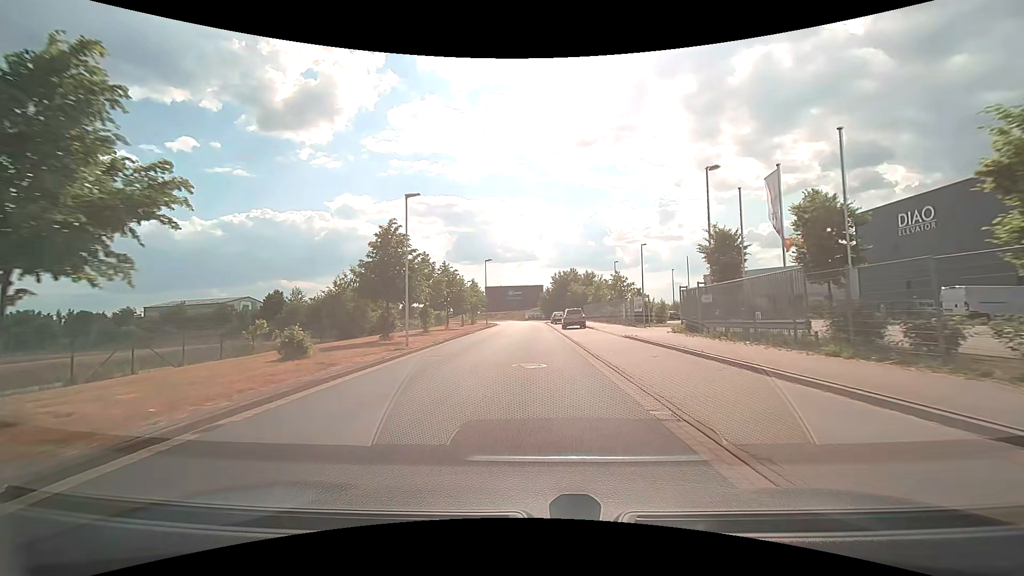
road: residential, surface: asphalt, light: Day
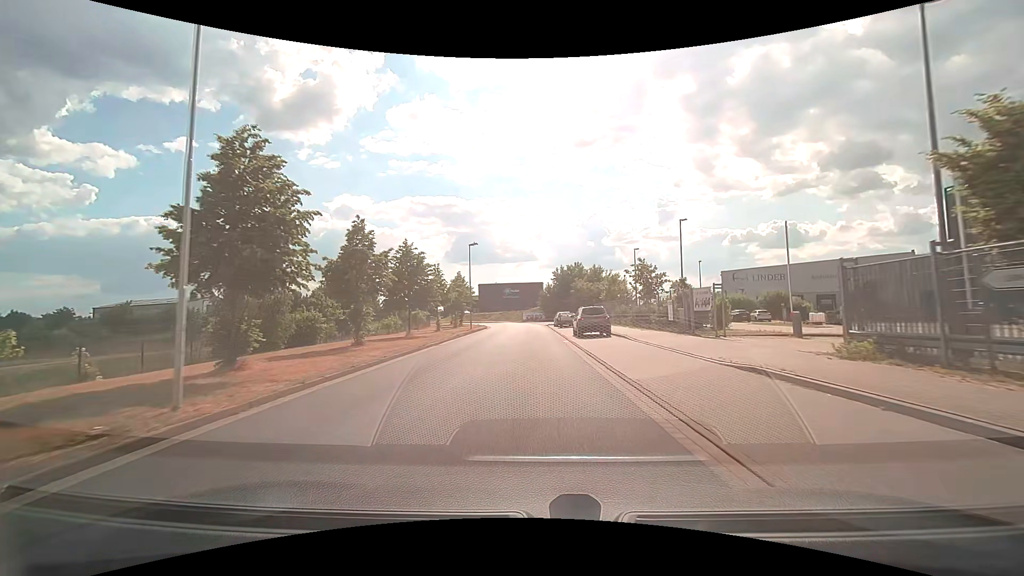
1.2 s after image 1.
(+0.2, +13.7) m; +1°
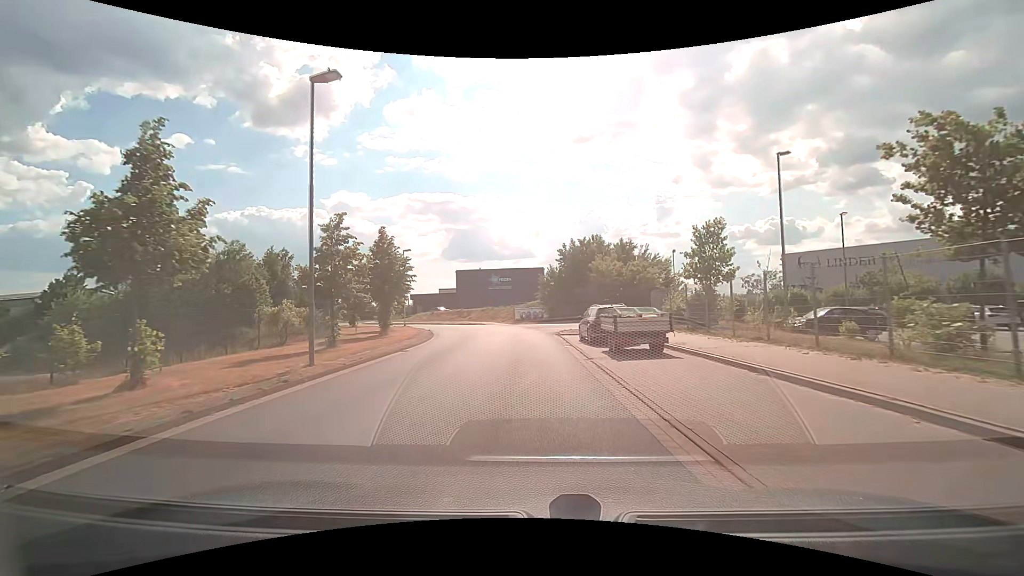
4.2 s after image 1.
(+0.1, +31.2) m; 0°
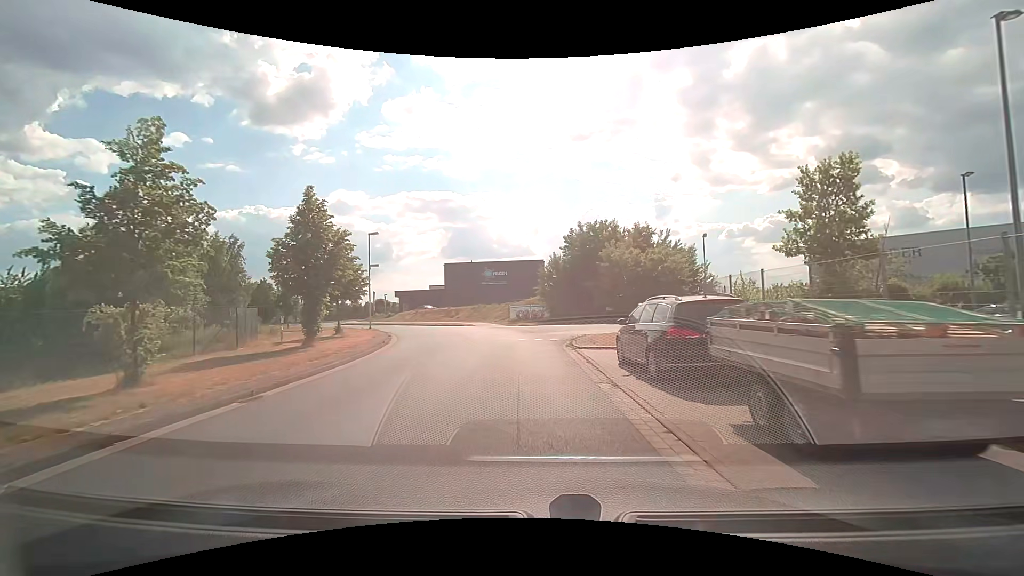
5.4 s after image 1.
(+0.1, +10.1) m; 0°
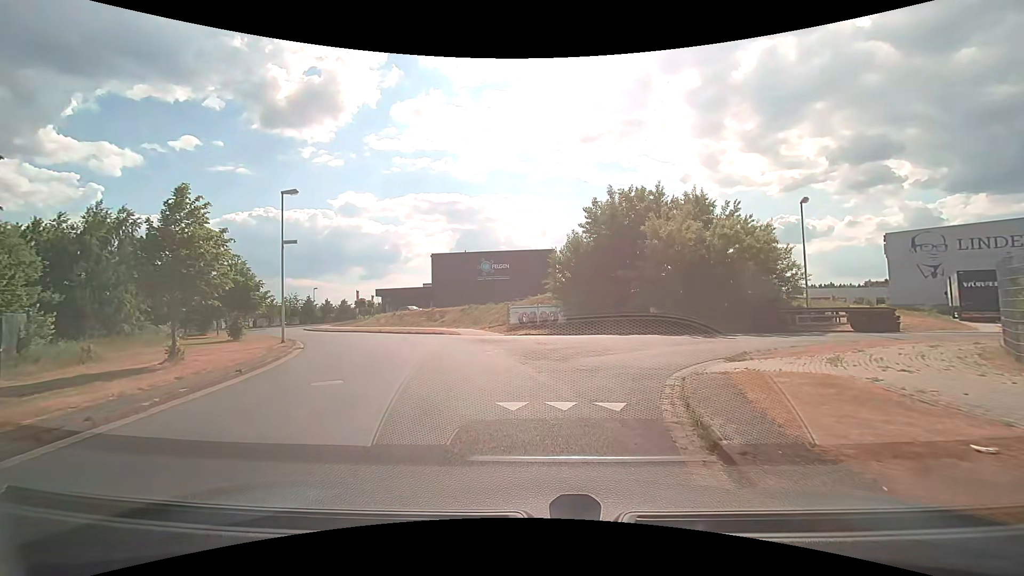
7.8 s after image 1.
(-0.1, +14.8) m; -1°
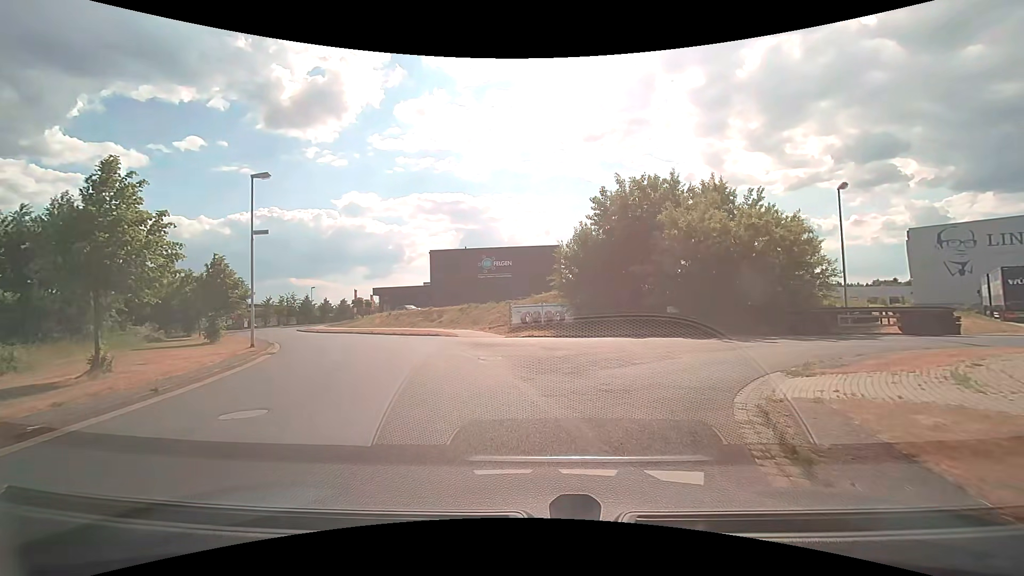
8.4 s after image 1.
(0.0, +3.1) m; +1°
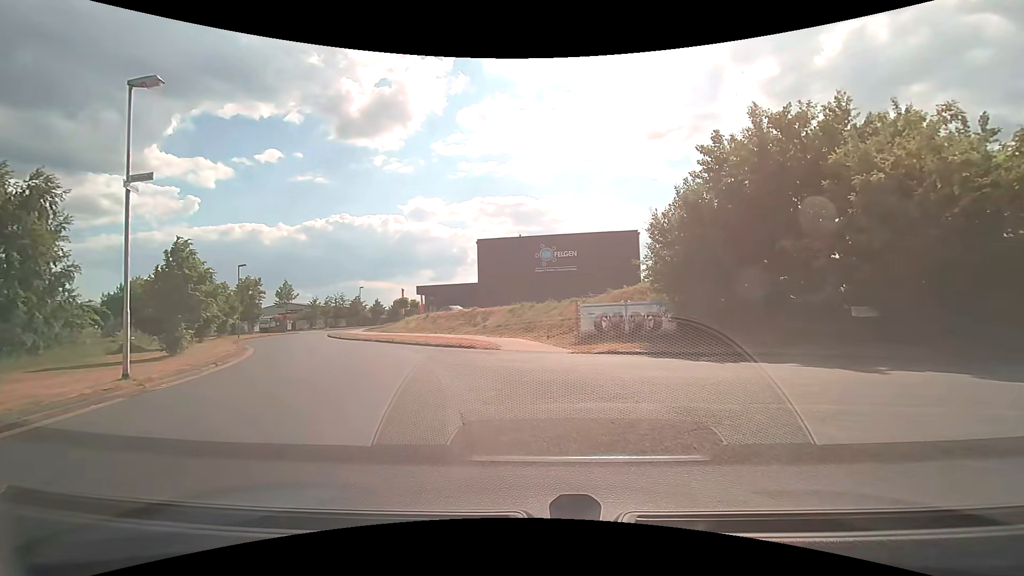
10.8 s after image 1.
(-0.6, +10.6) m; -8°
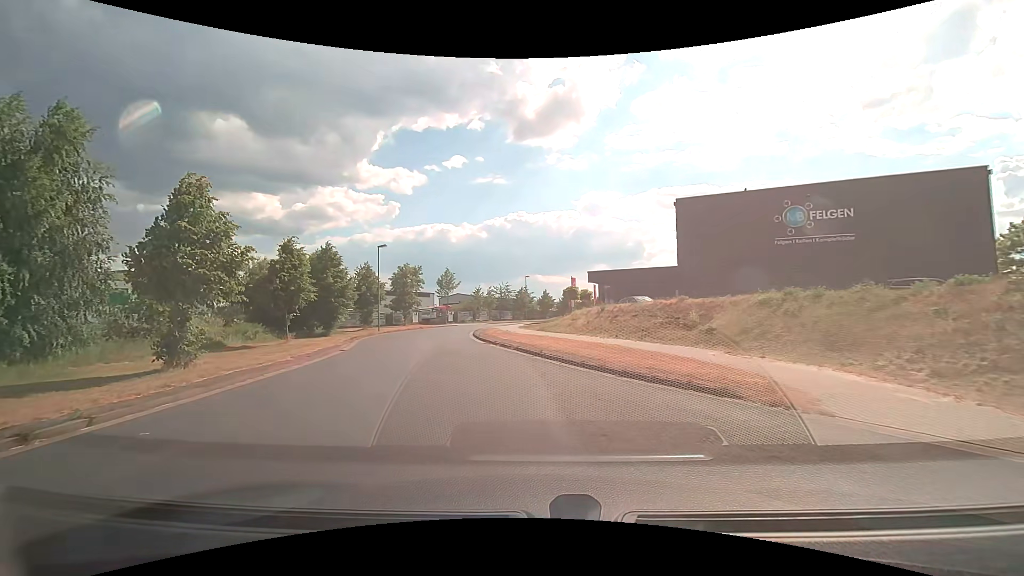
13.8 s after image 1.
(-2.4, +14.3) m; -19°
(-1, +10) (-3, +20) (-5, +29) (-7, +39) (-8, +49) (-7, +59) (-4, +69) (-1, +78) (+3, +87) (+7, +96) m
